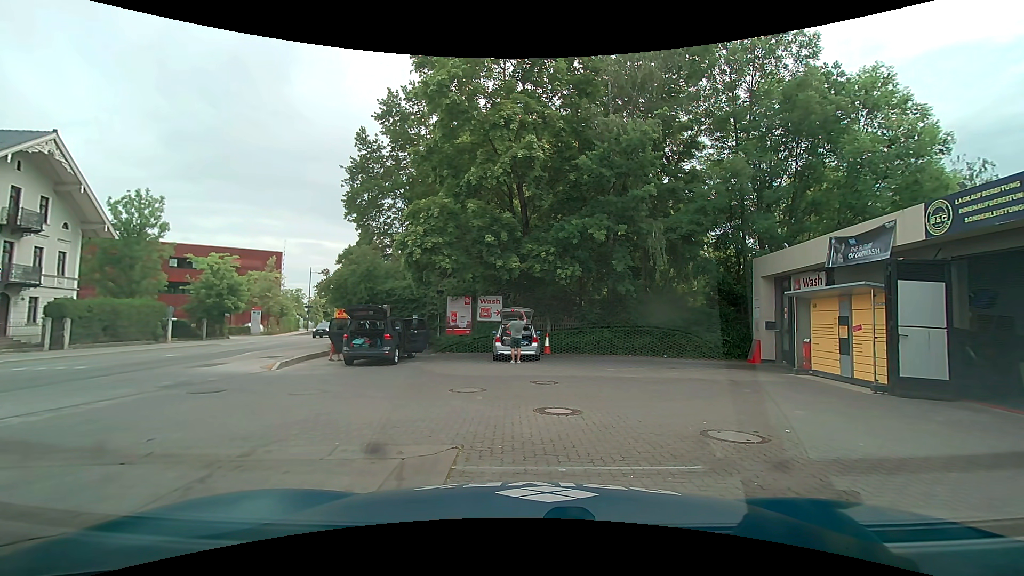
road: secondary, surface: asphalt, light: Day
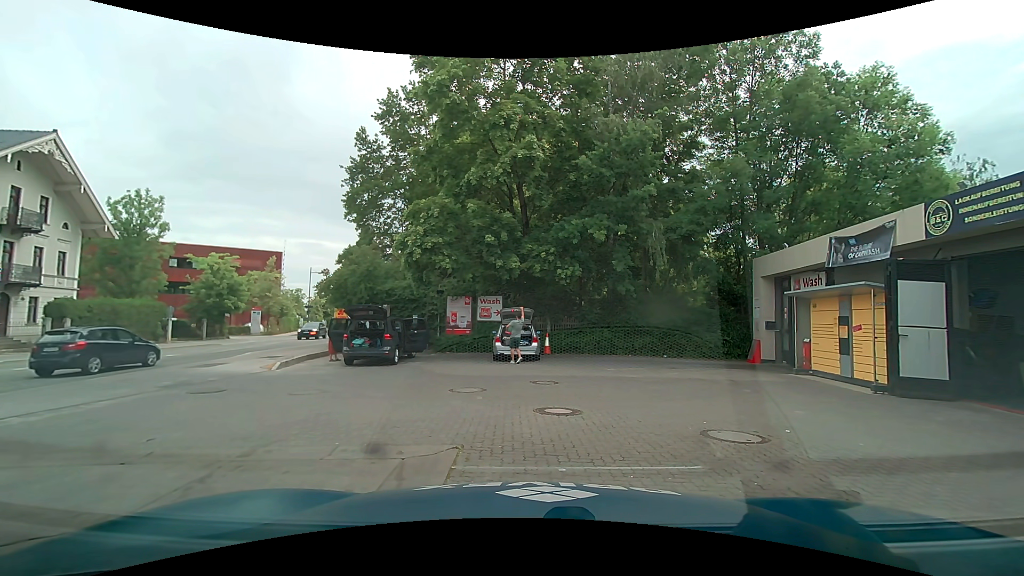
(0.0, 0.0) m; 0°
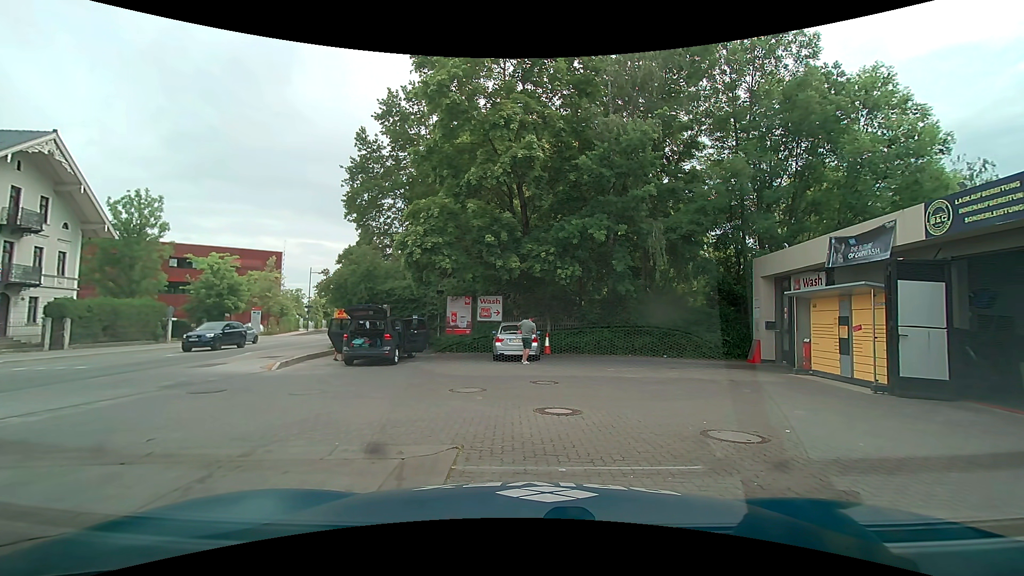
(0.0, 0.0) m; 0°
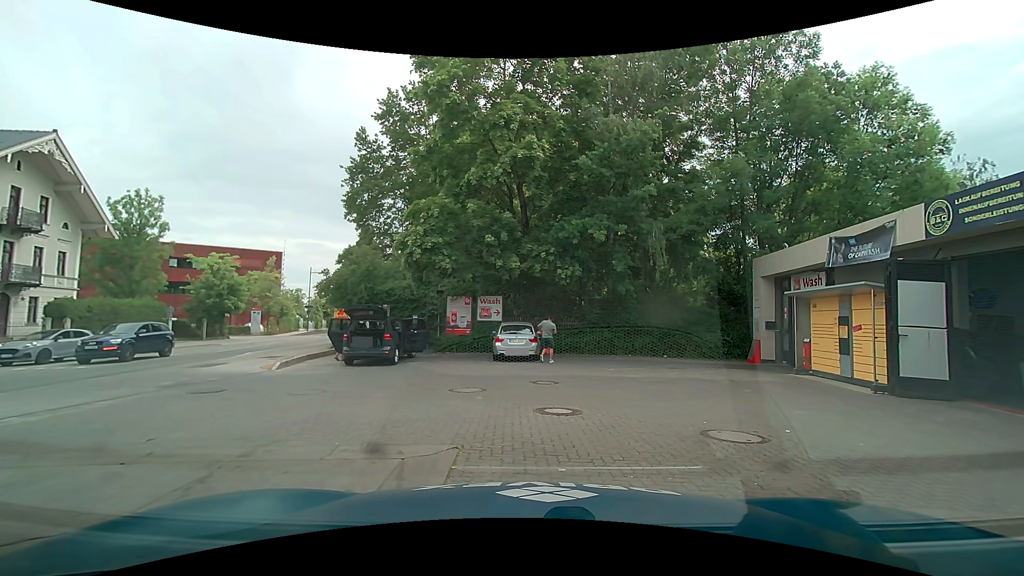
(0.0, 0.0) m; 0°
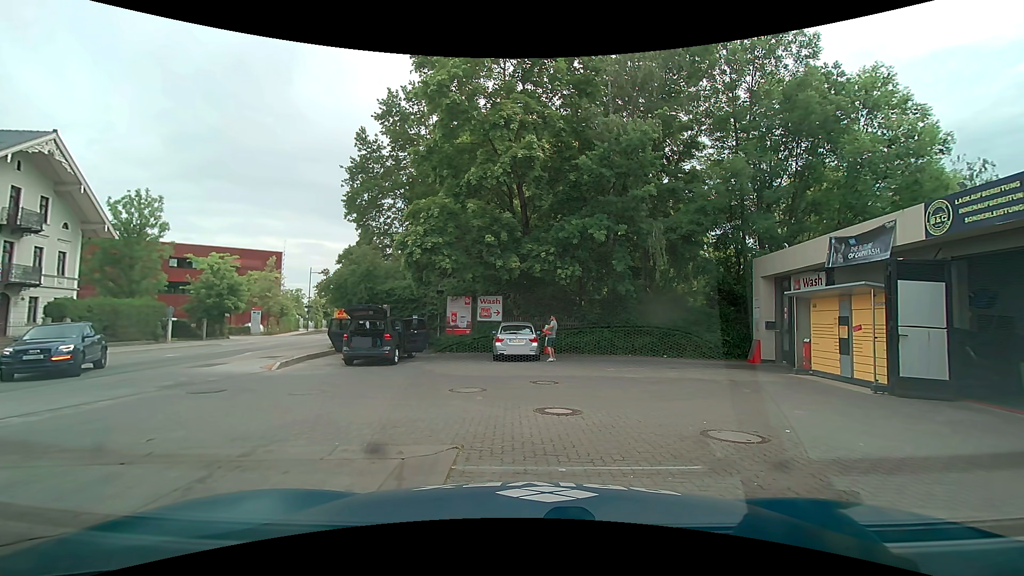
(0.0, 0.0) m; 0°
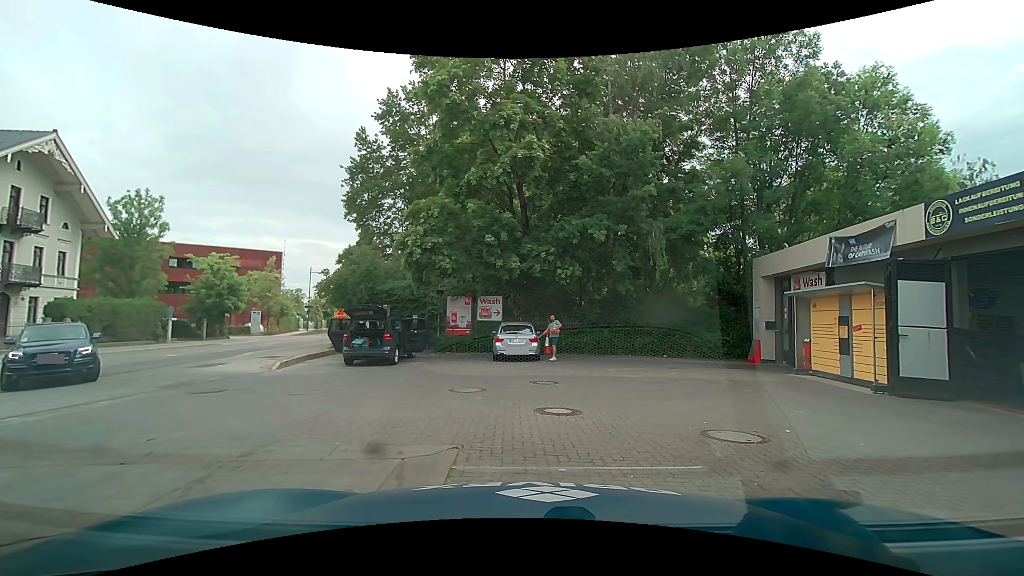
(0.0, 0.0) m; 0°
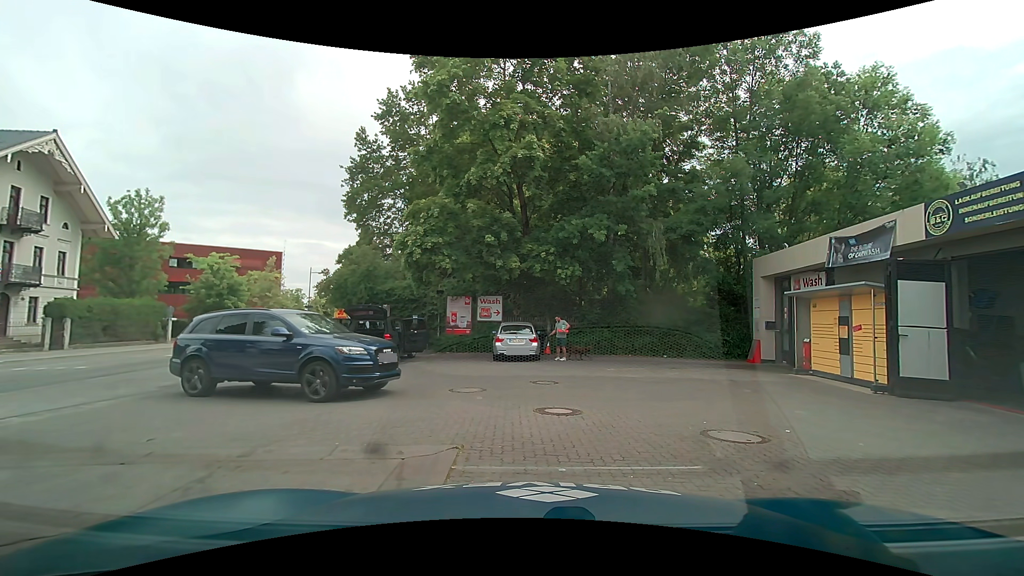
(0.0, 0.0) m; 0°
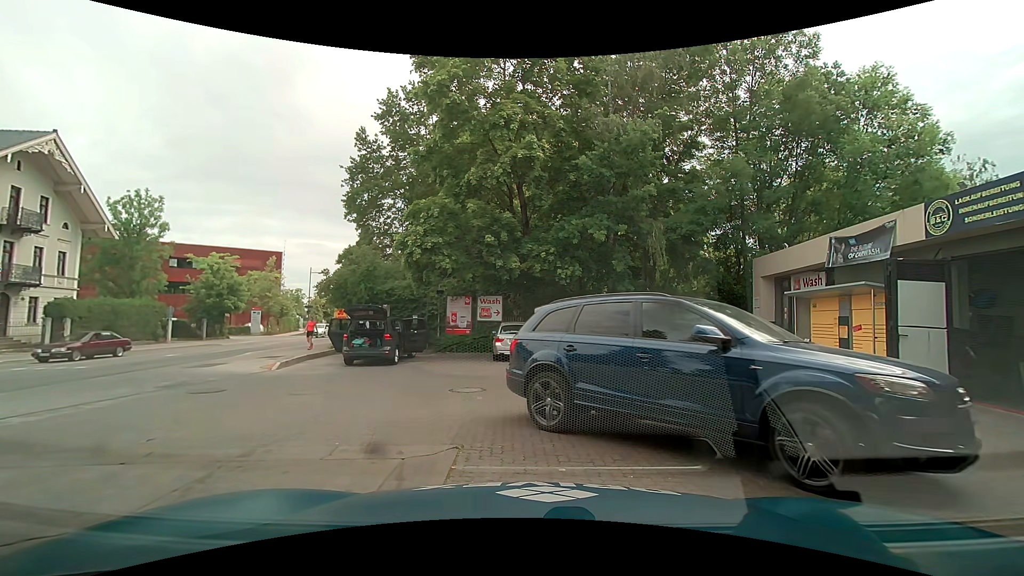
(0.0, 0.0) m; 0°
